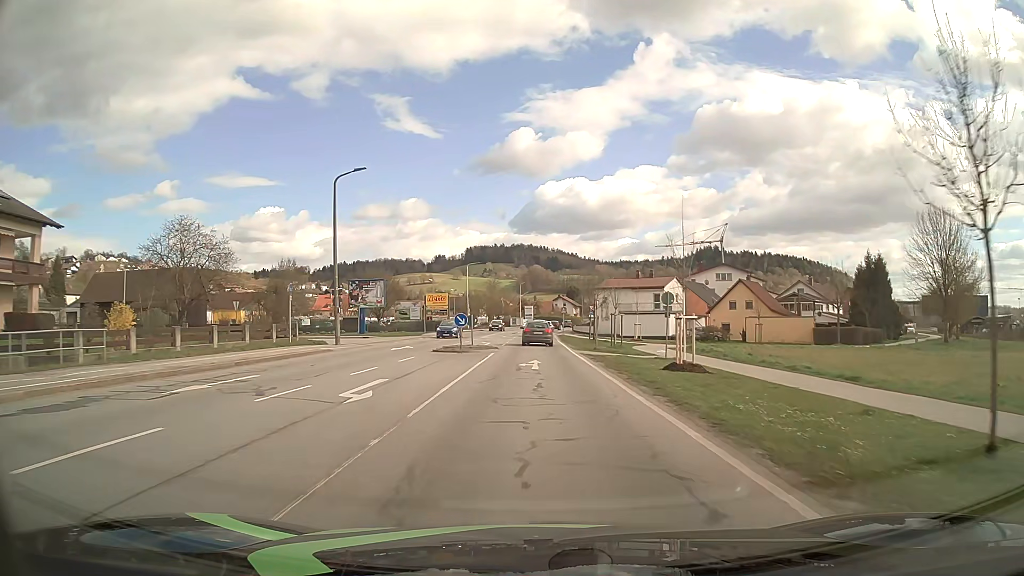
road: secondary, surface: asphalt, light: Day
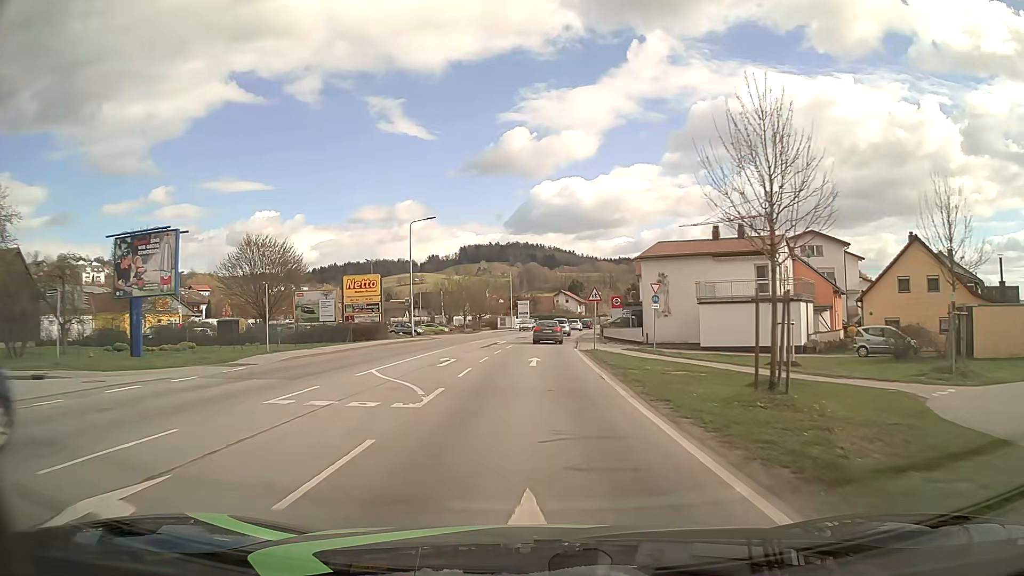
(+0.1, +39.0) m; 0°
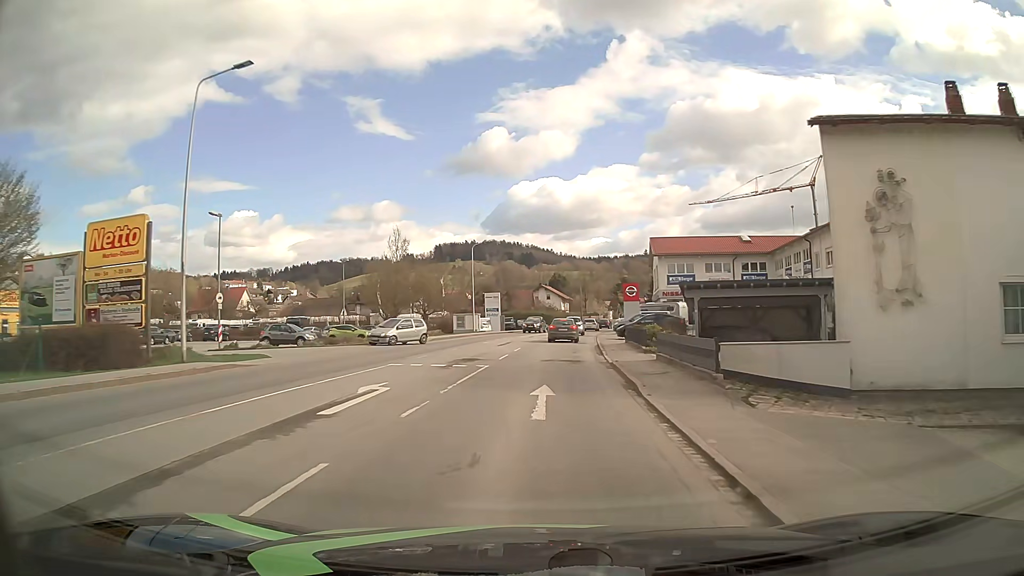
(+0.4, +31.5) m; +2°
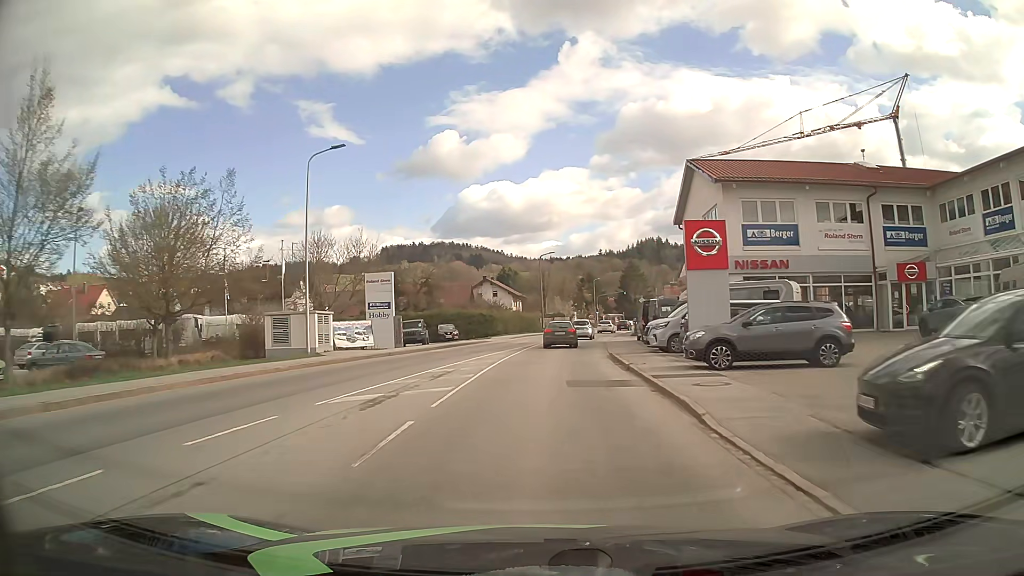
(+1.5, +39.4) m; +4°
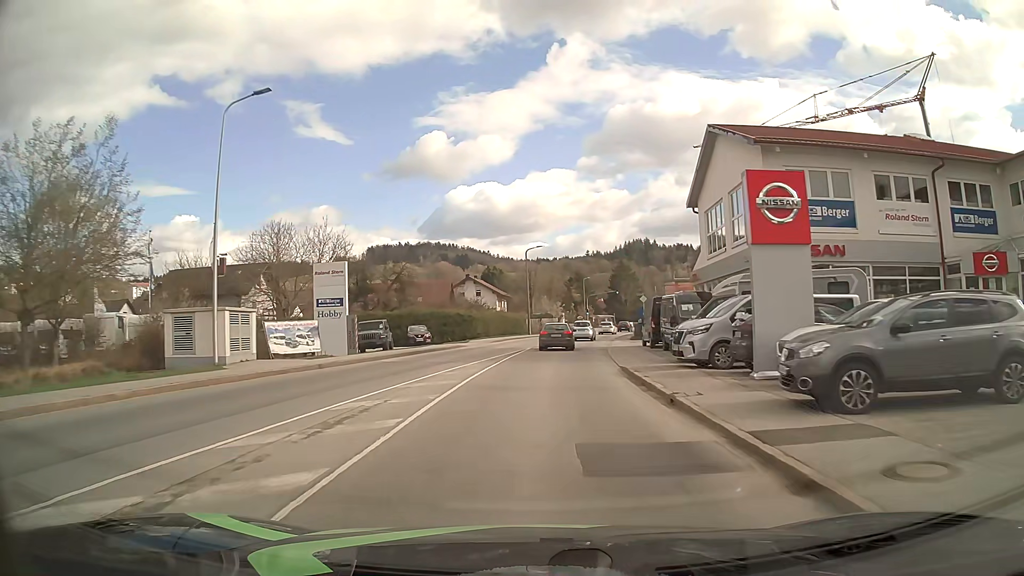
(+0.1, +7.8) m; +1°
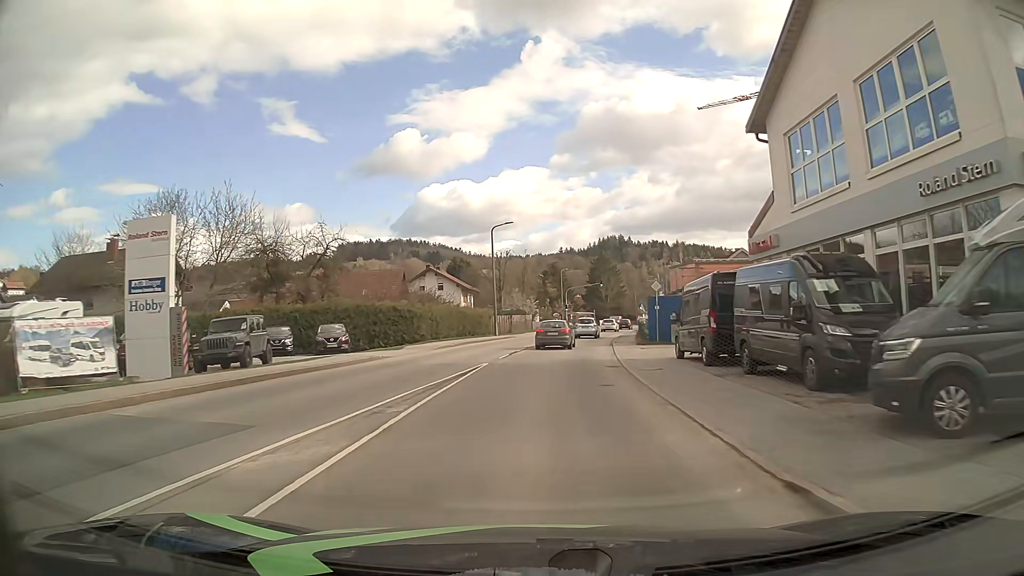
(+0.3, +15.5) m; +2°
